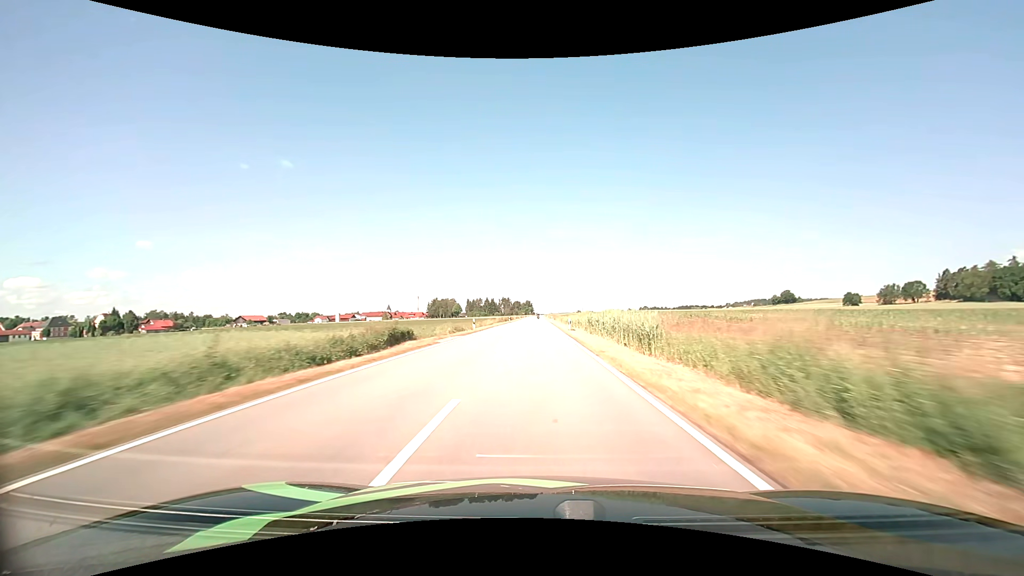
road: tertiary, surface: asphalt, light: Day
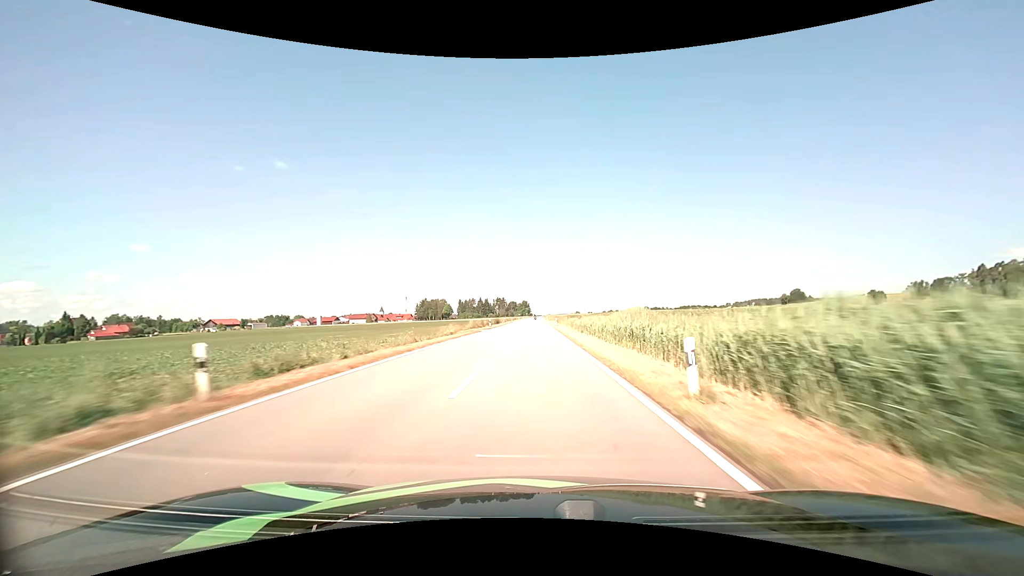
(+0.1, +32.9) m; 0°
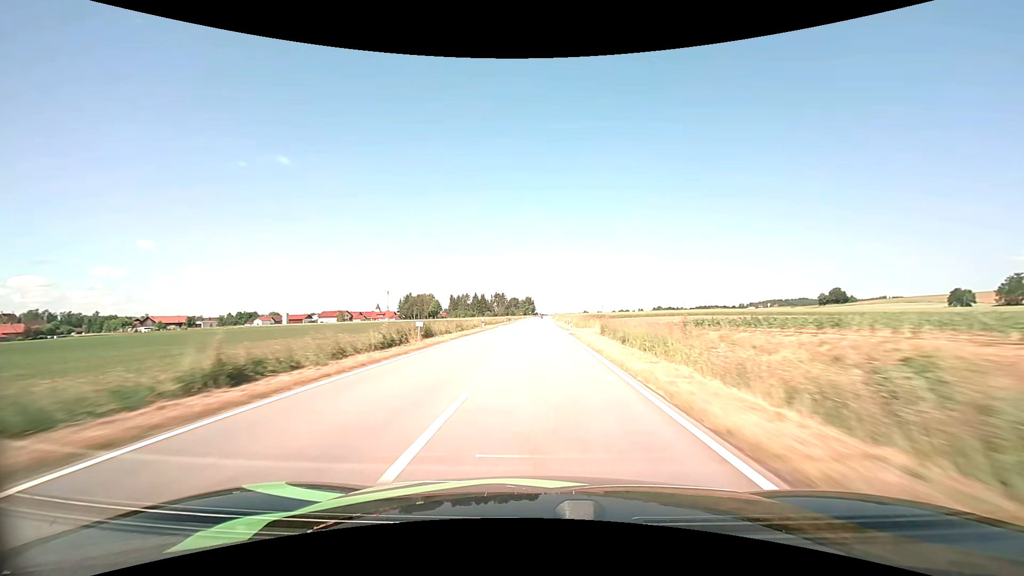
(-0.3, +66.1) m; -1°
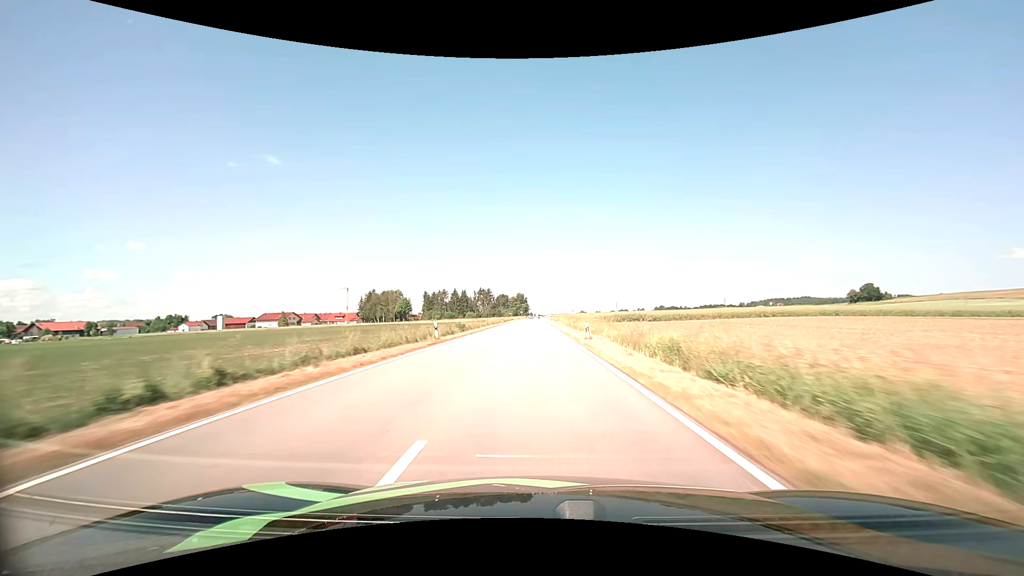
(+0.2, +65.2) m; 0°
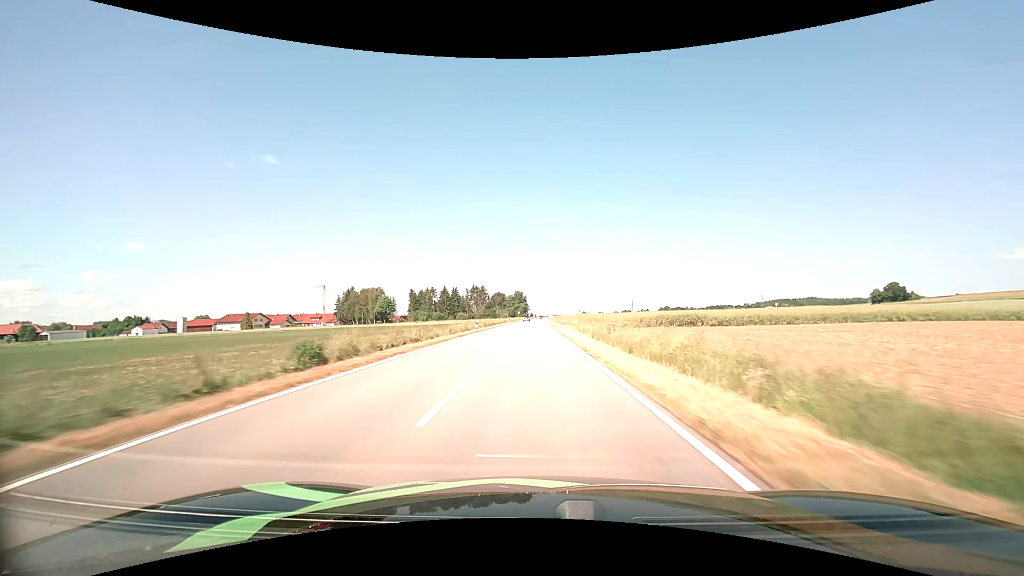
(0.0, +32.3) m; 0°
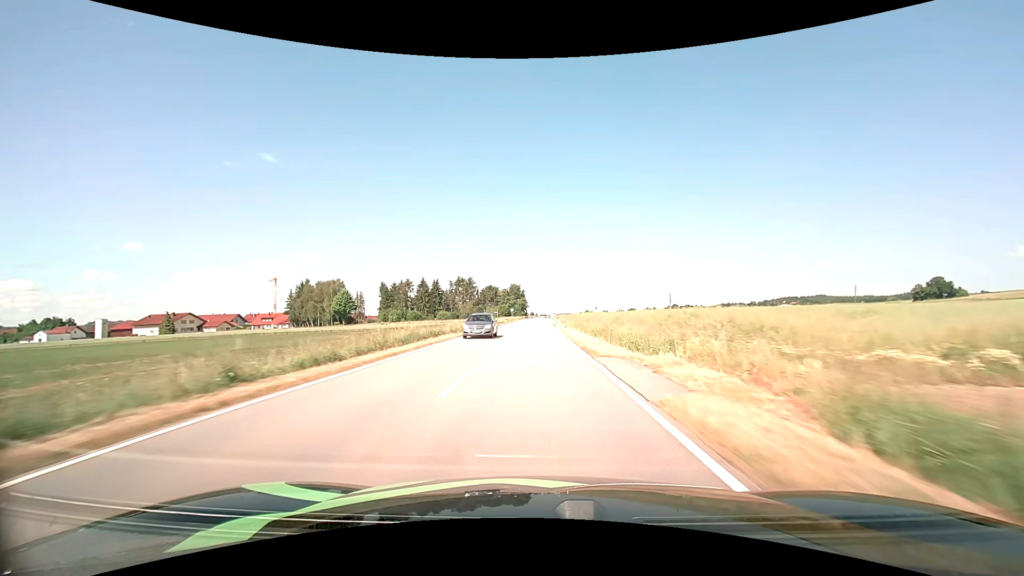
(0.0, +48.1) m; 0°
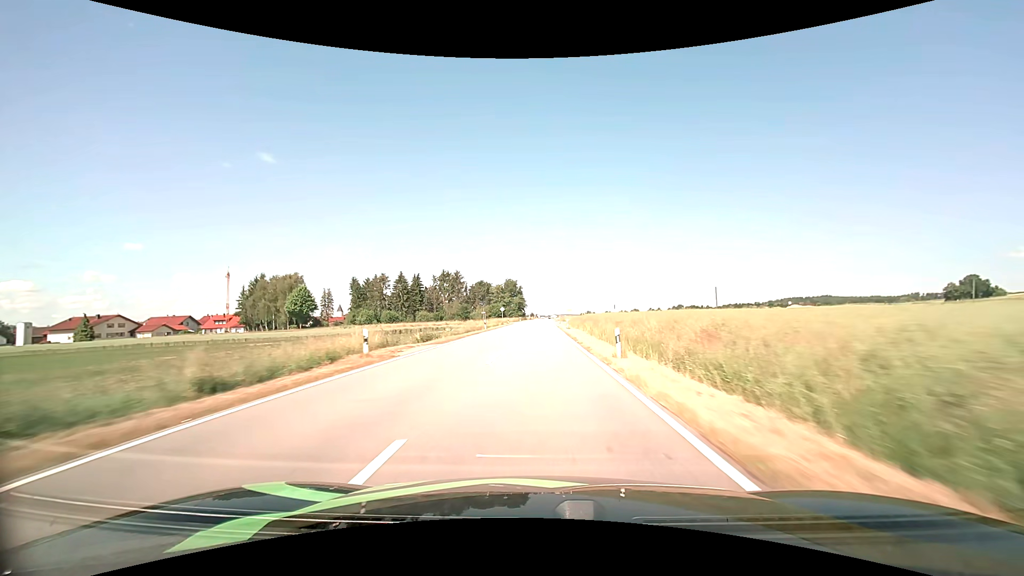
(0.0, +31.7) m; 0°
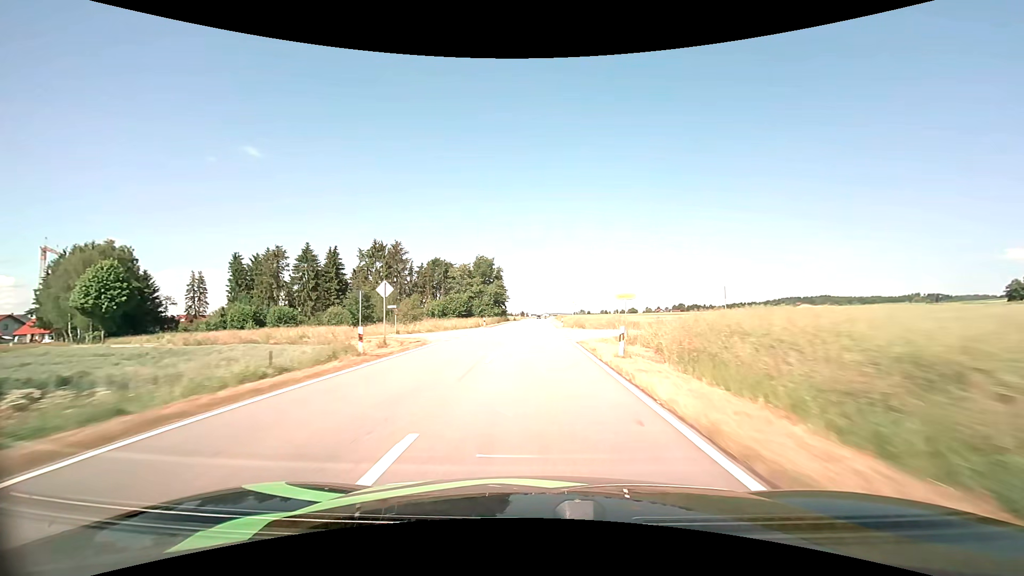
(+0.5, +62.3) m; +1°
(0, +10) (0, +20) (0, +30) (0, +40) (0, +50) (0, +60) (0, +70) (0, +80) (0, +90) (+1, +100) m
